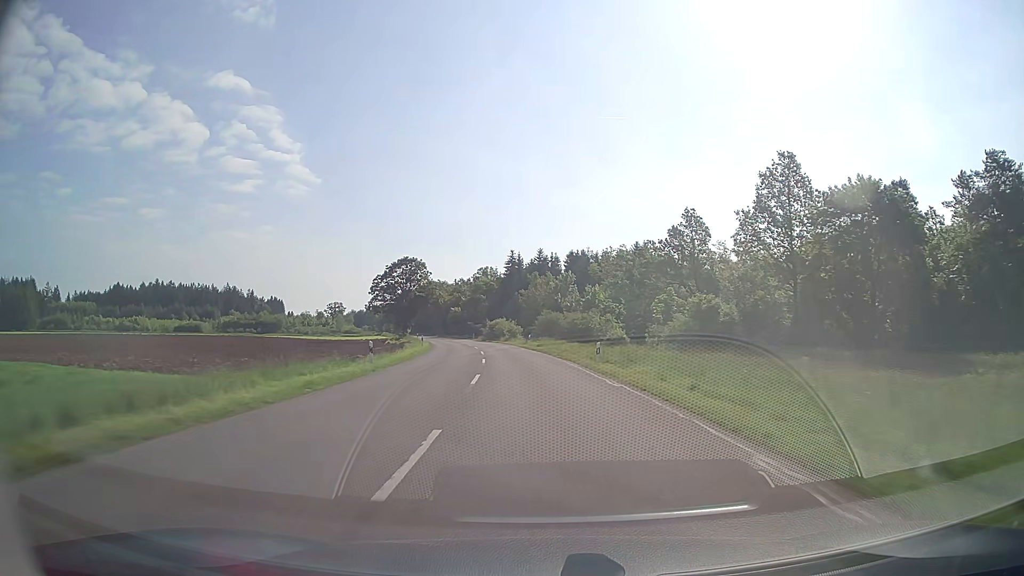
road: tertiary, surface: asphalt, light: Day
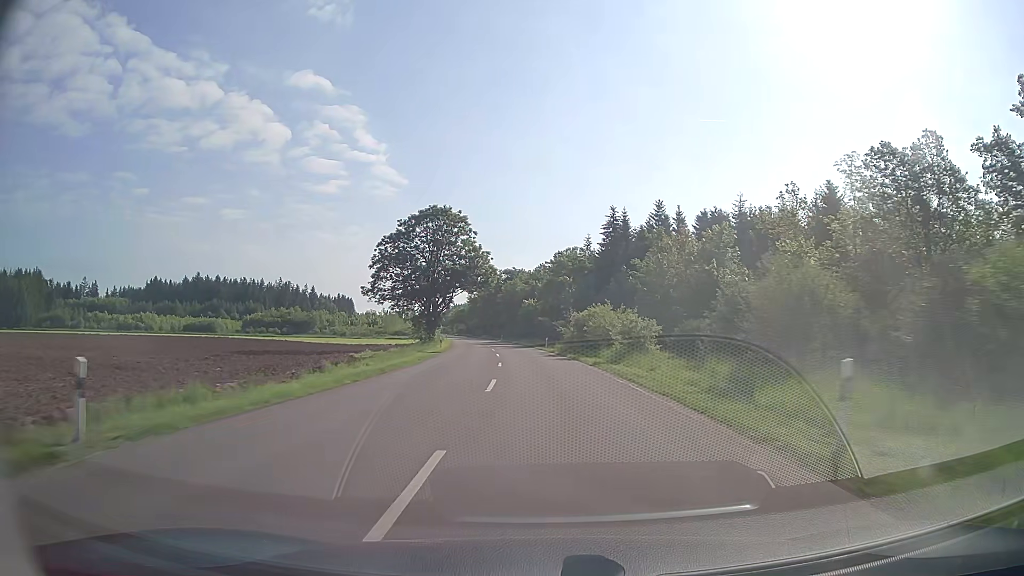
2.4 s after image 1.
(-3.6, +49.9) m; -8°
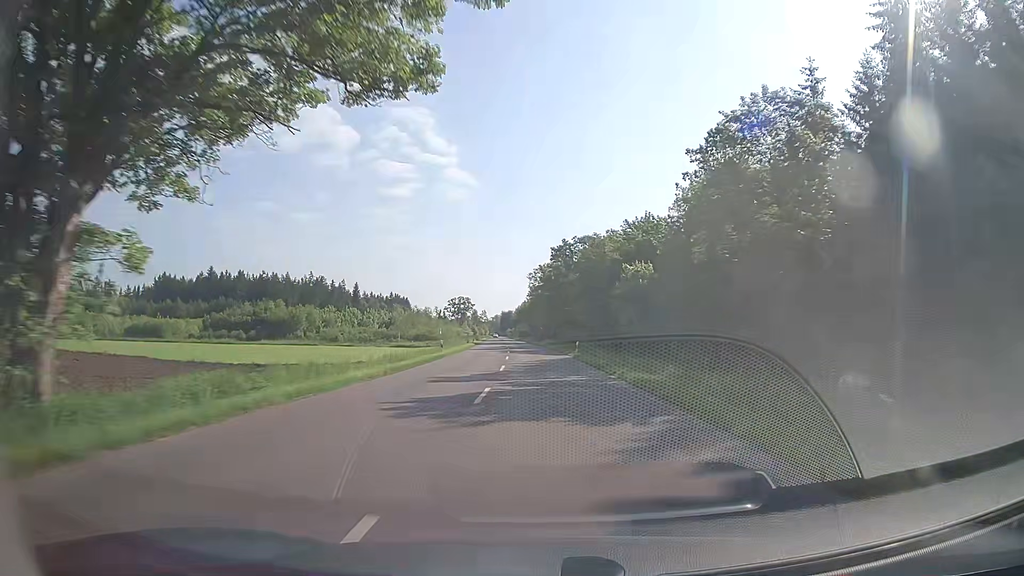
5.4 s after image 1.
(-3.8, +63.0) m; -7°
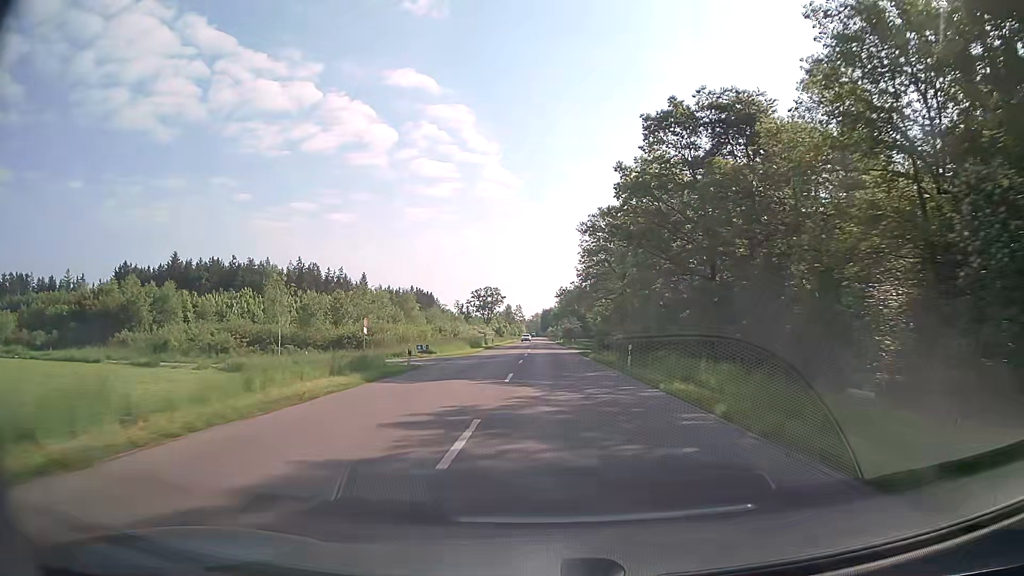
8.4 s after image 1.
(-2.5, +66.4) m; -4°
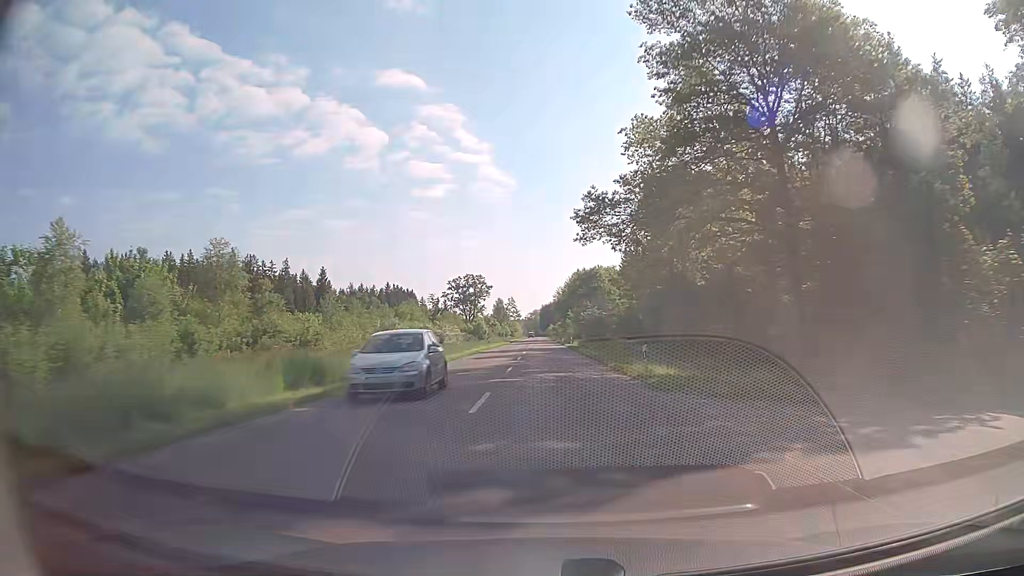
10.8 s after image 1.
(+0.1, +55.0) m; 0°
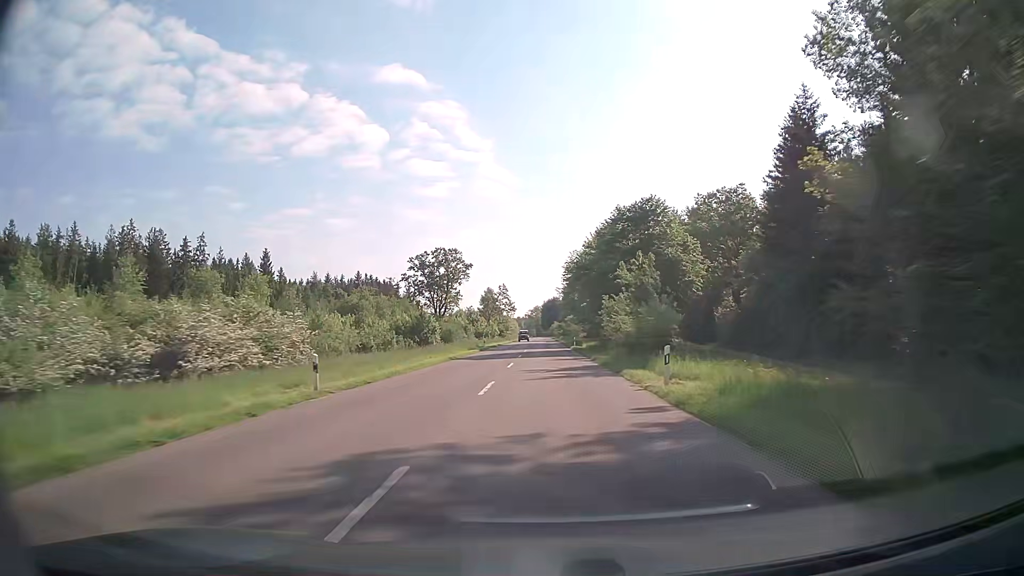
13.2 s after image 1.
(-0.3, +56.0) m; 0°
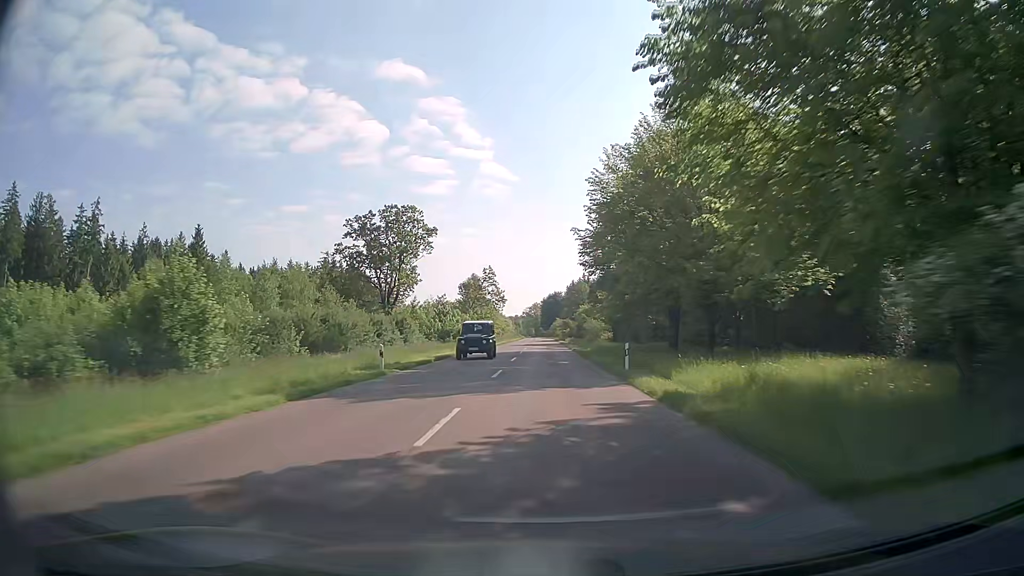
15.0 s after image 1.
(+0.1, +42.6) m; 0°
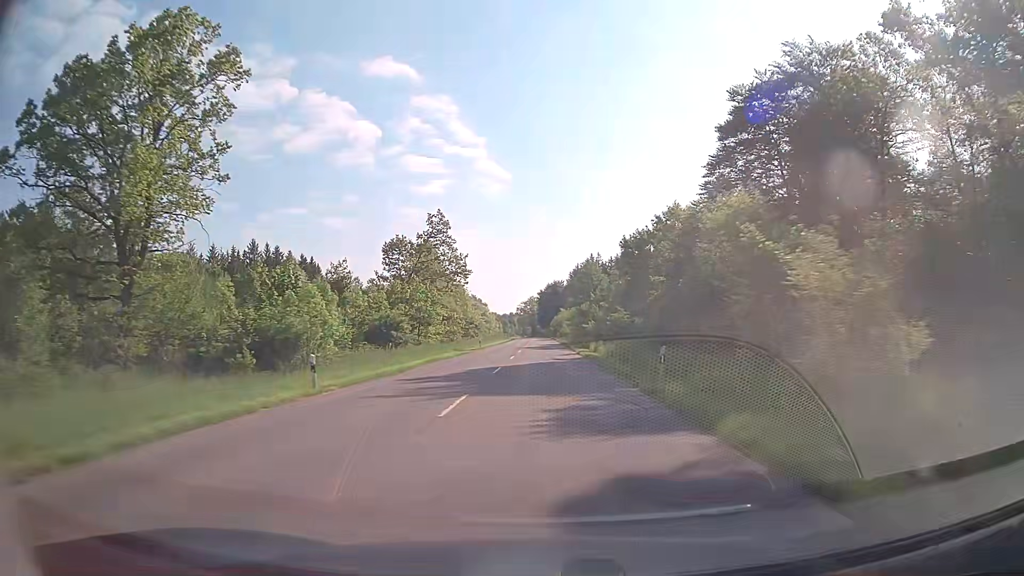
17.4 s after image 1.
(+0.1, +57.2) m; 0°
(0, +10) (0, +20) (0, +30) (0, +40) (0, +50) (0, +60) (0, +70) (0, +80) (0, +90) (0, +100) m
